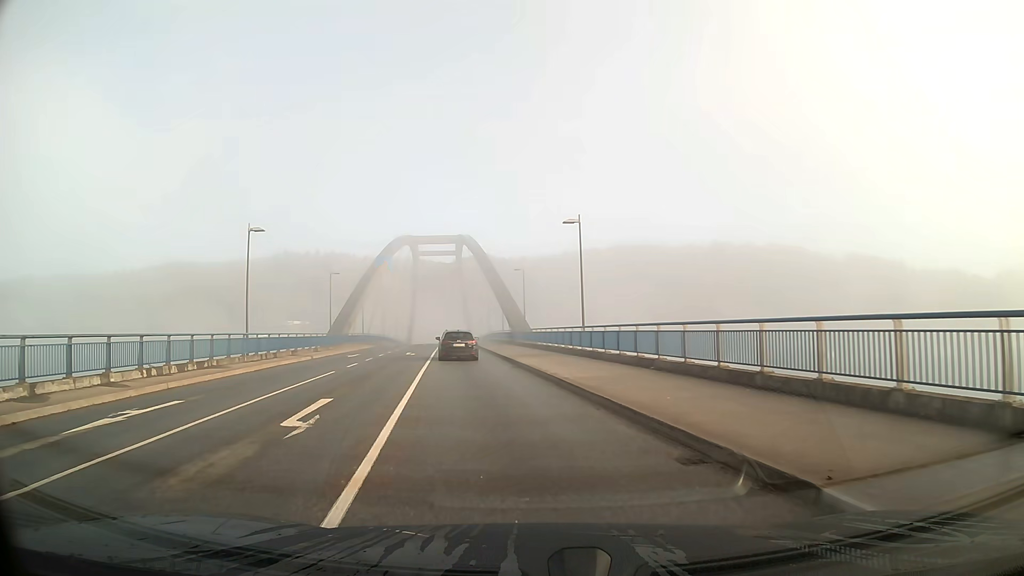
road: secondary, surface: asphalt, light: Day
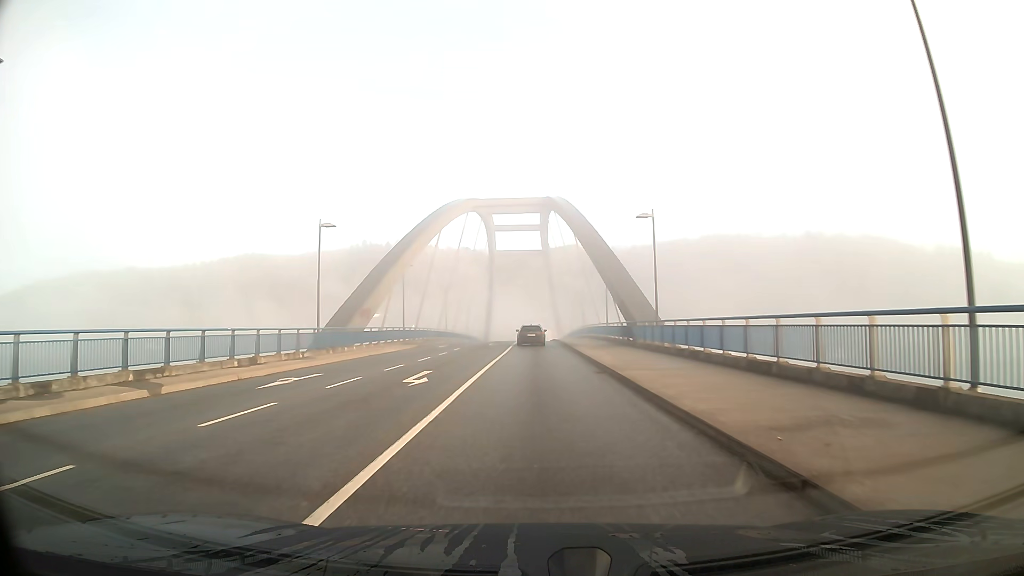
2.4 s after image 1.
(-2.0, +24.3) m; -6°
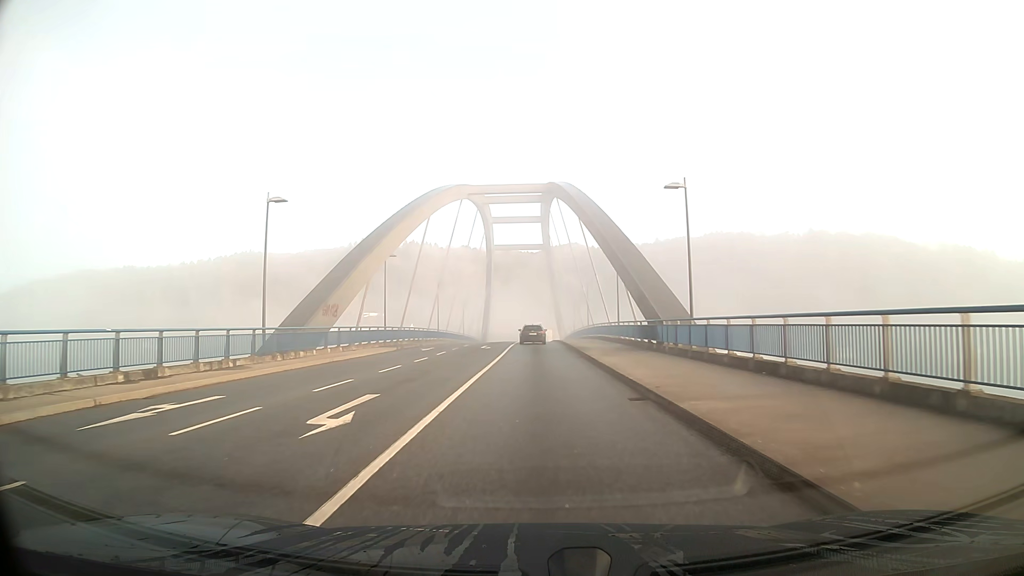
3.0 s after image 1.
(0.0, +7.0) m; 0°
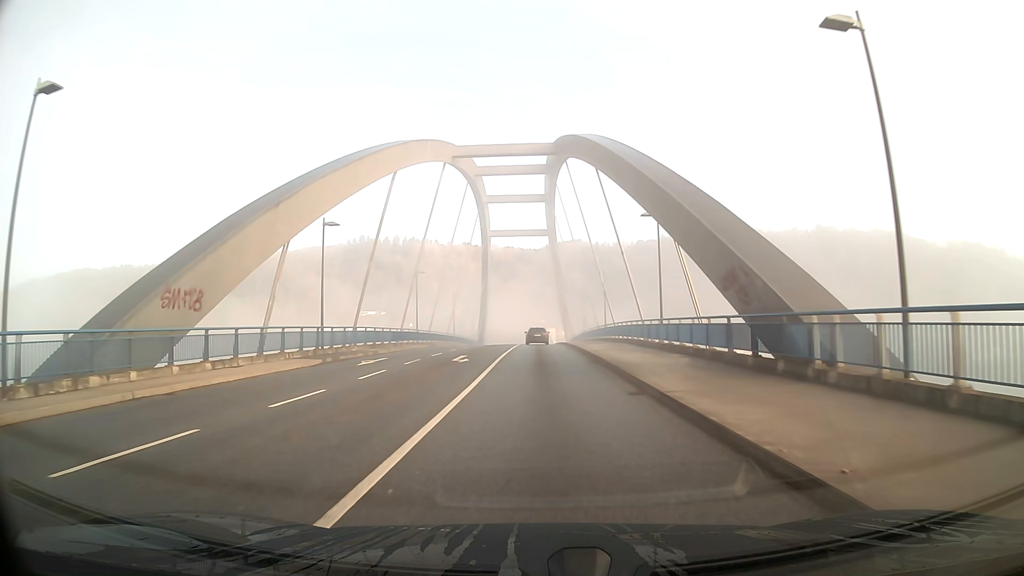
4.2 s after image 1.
(0.0, +14.9) m; 0°
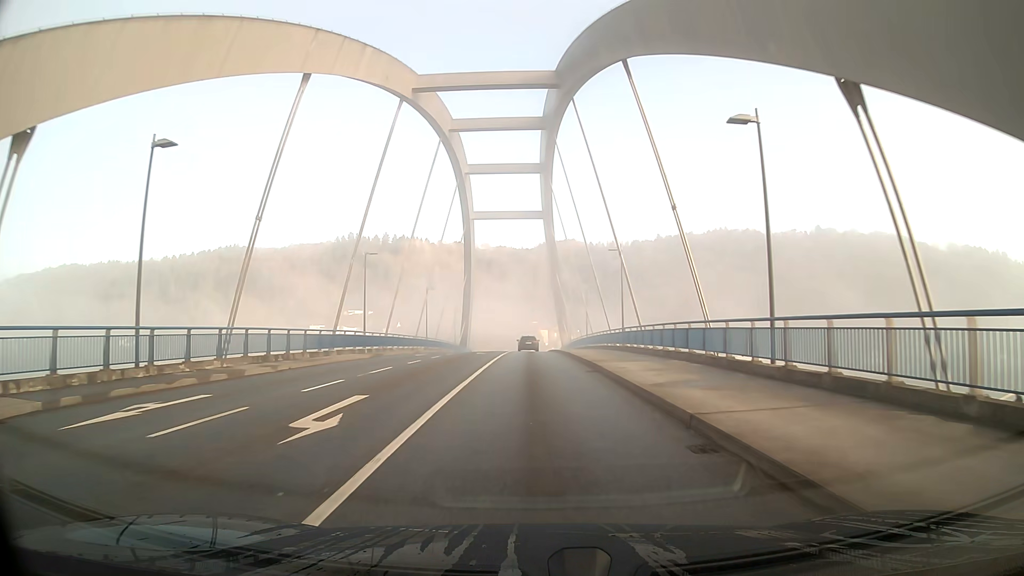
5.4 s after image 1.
(+0.1, +15.9) m; +1°
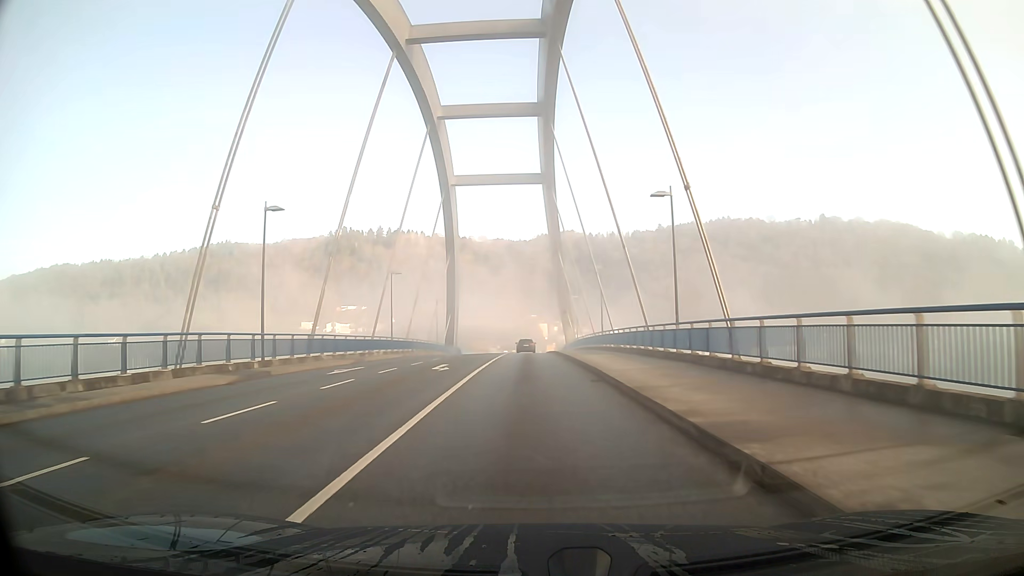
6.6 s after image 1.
(0.0, +16.3) m; 0°
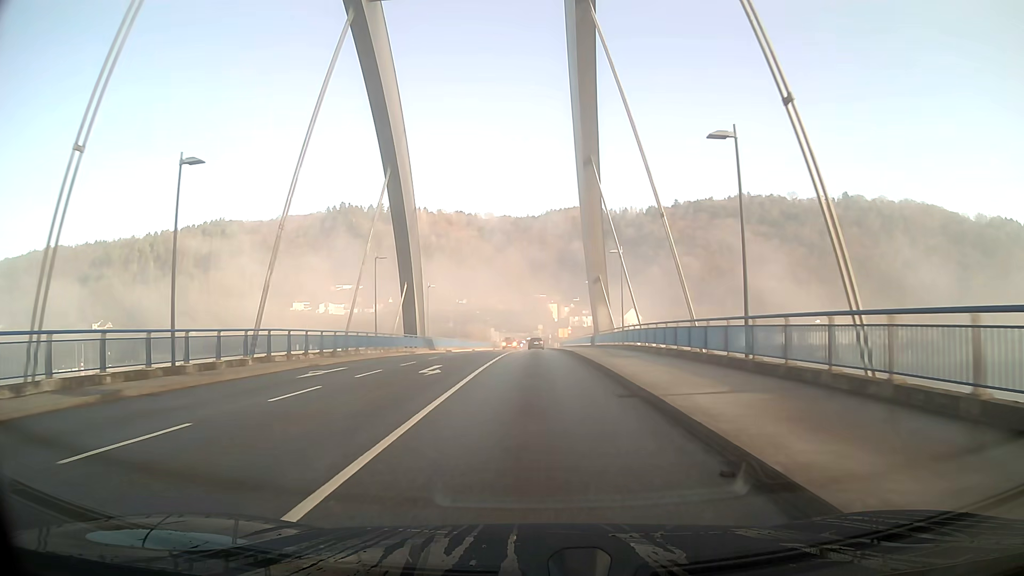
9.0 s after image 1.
(-0.2, +33.8) m; -1°
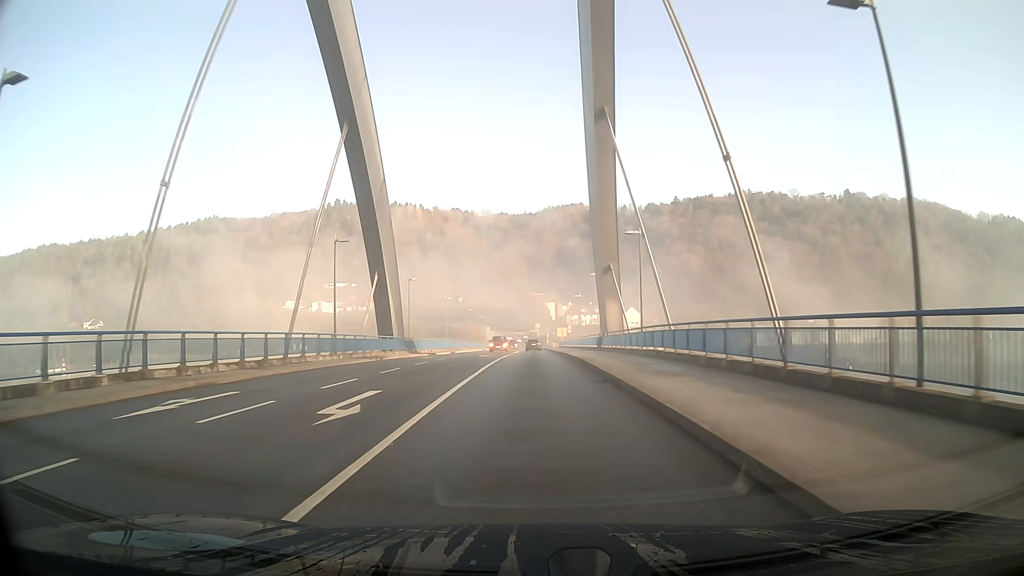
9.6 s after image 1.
(0.0, +8.8) m; 0°
